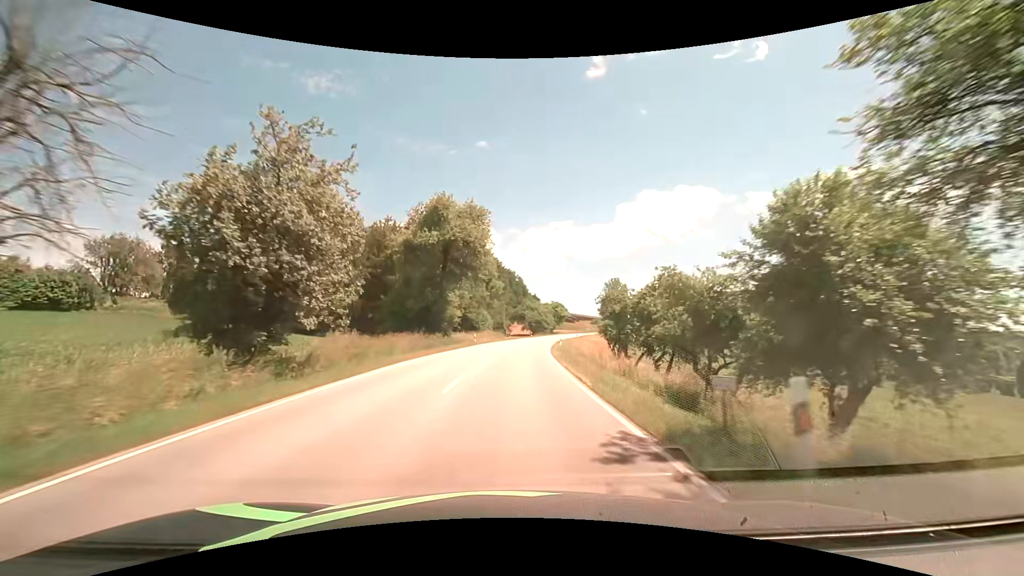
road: secondary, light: Day
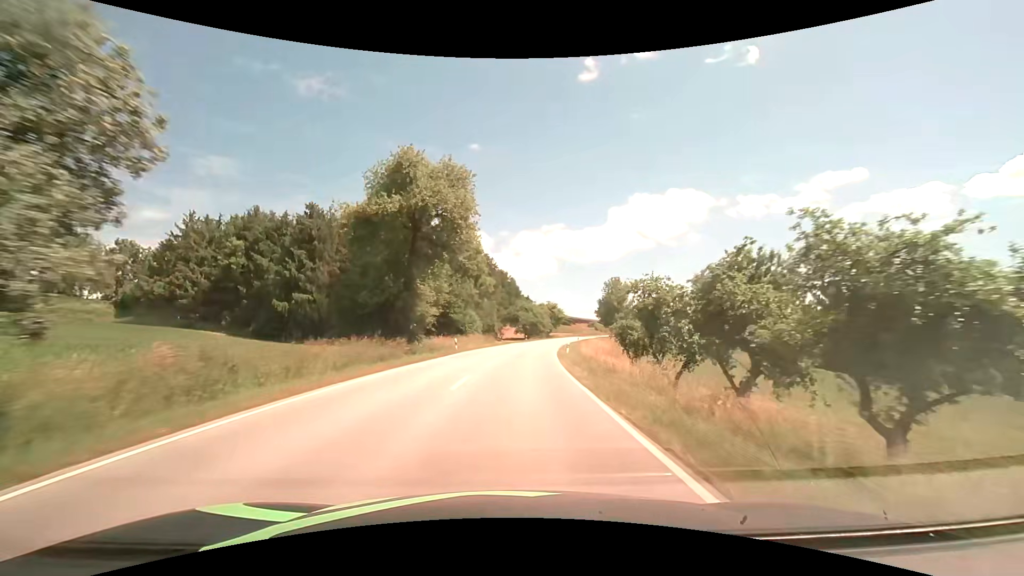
(+0.1, +11.0) m; +1°
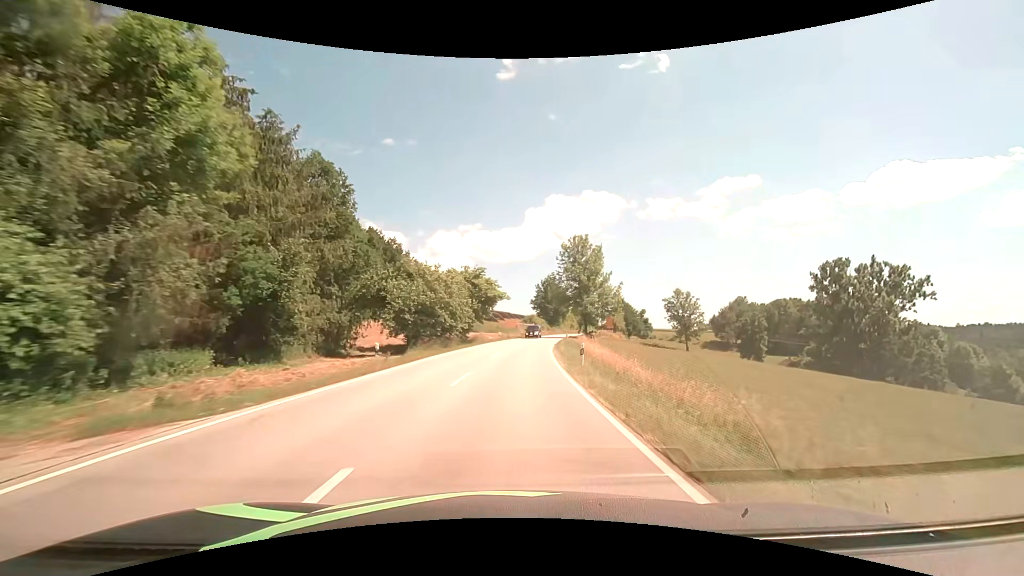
(+4.6, +58.7) m; +9°
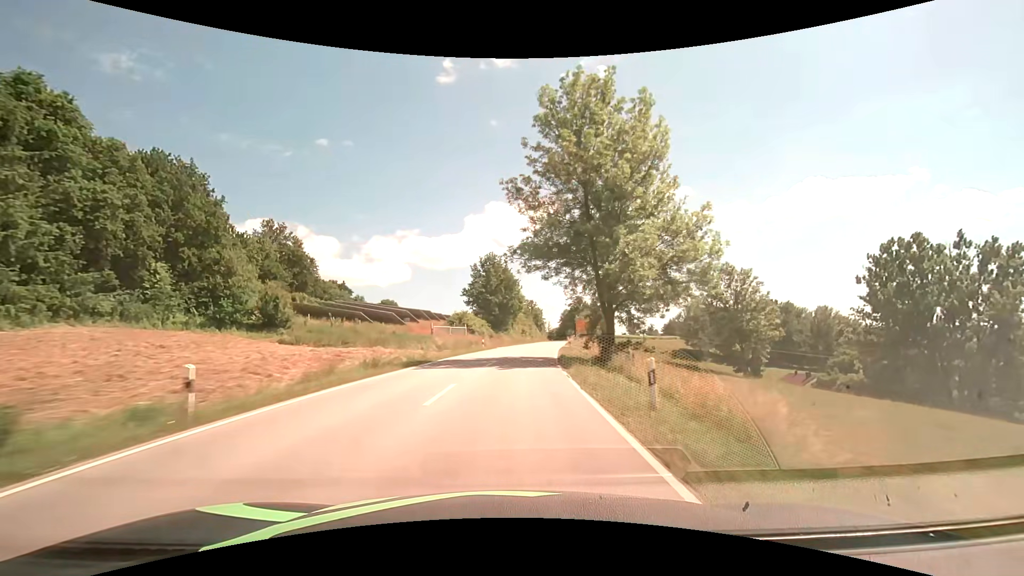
(+3.4, +51.2) m; +7°
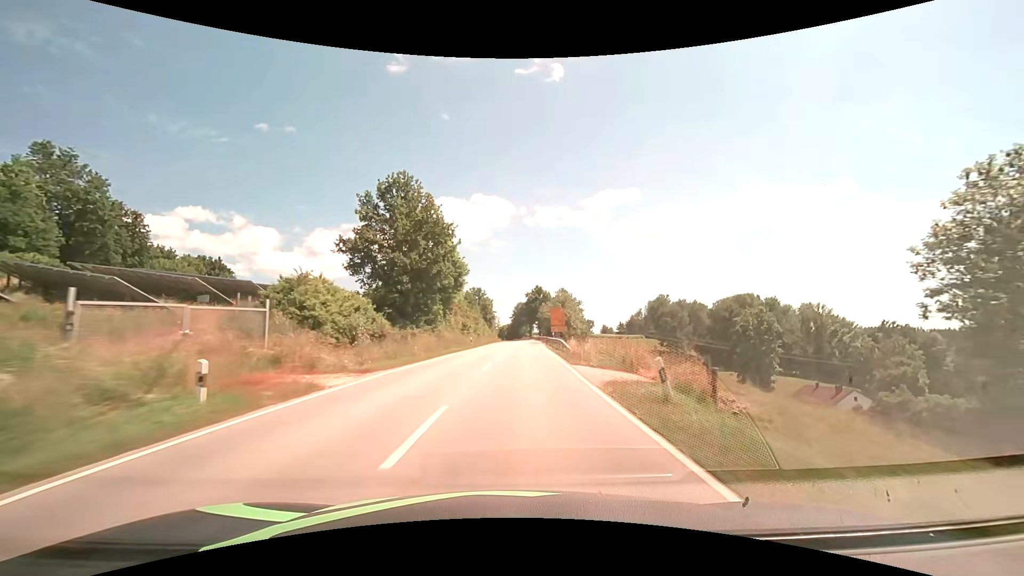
(+2.0, +40.4) m; +6°
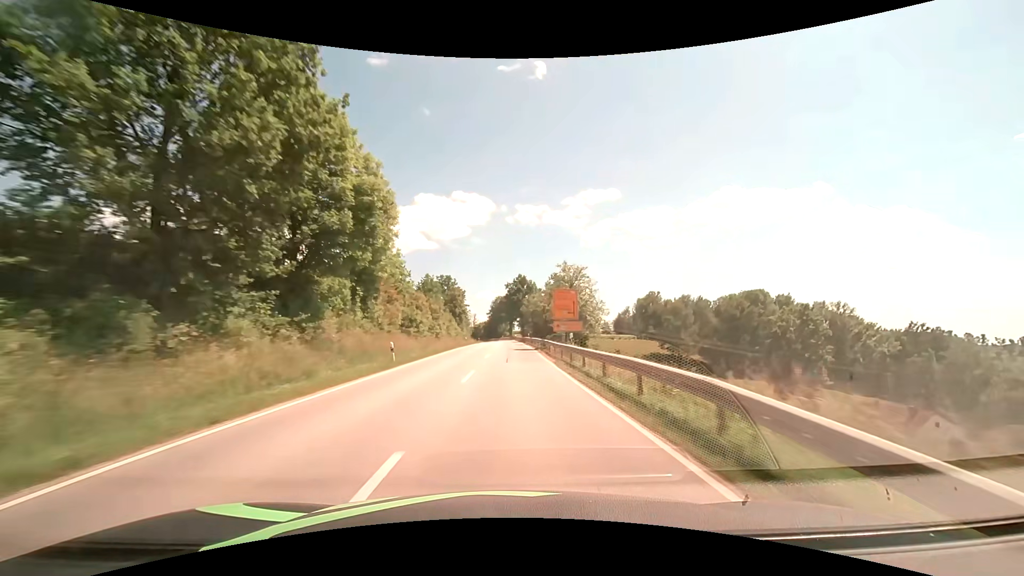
(+0.8, +27.5) m; +3°
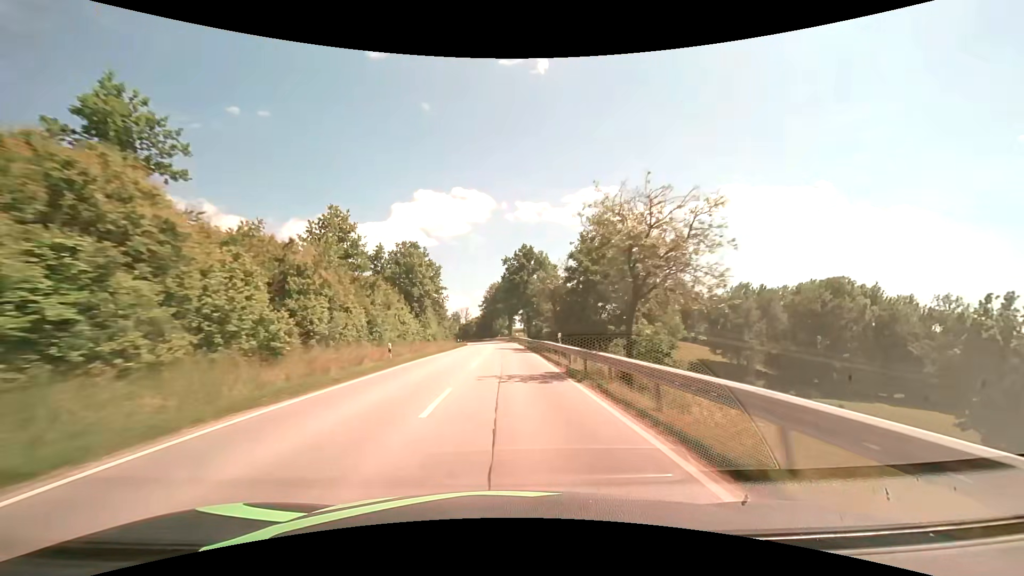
(+0.2, +41.8) m; 0°
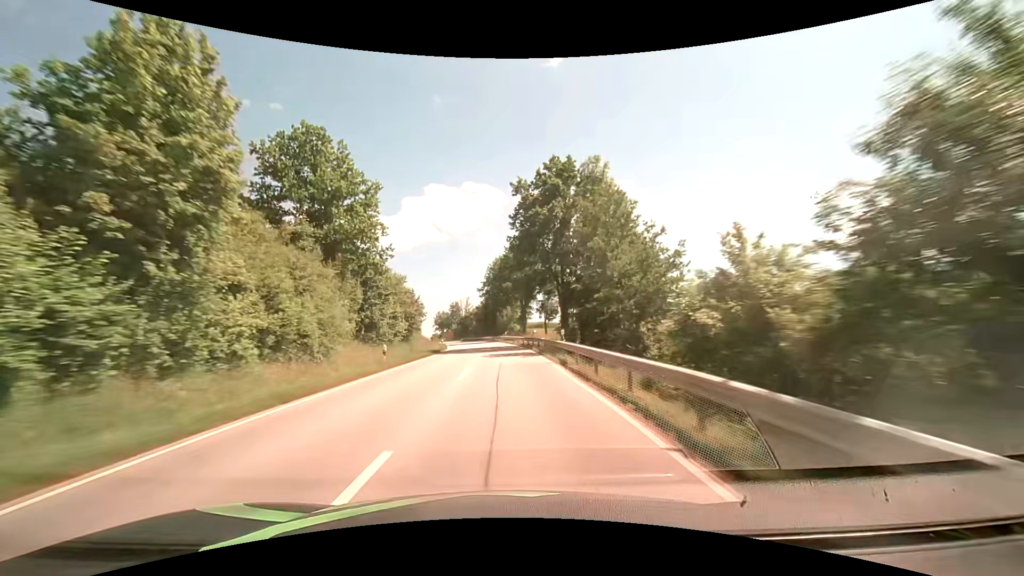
(-0.1, +42.2) m; -1°
(0, +10) (0, +20) (0, +30) (-1, +40) (-2, +50) (-3, +60) (-4, +70) (-5, +80) (-7, +90) (-8, +99) m
